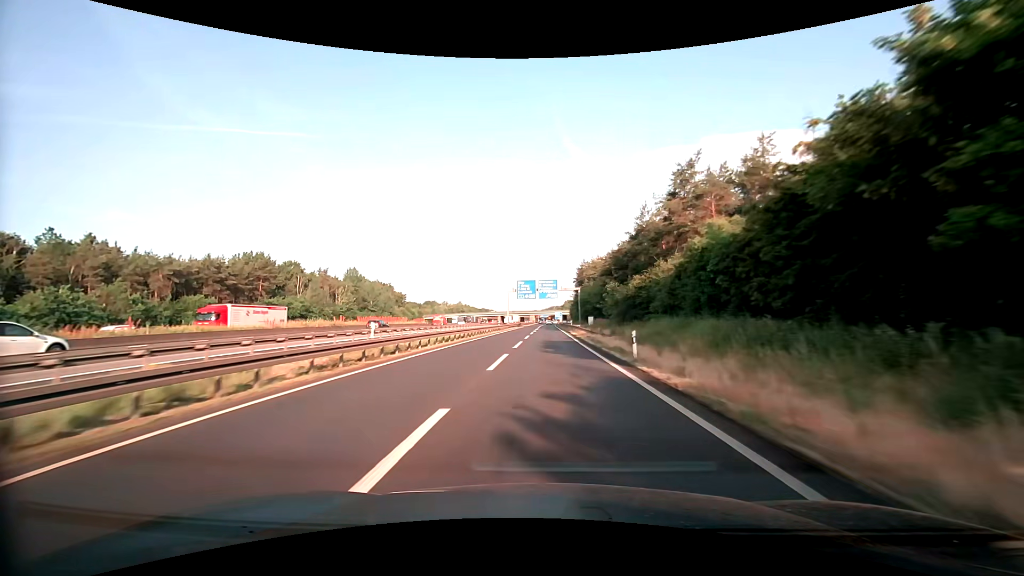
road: motorway_link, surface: asphalt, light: Day
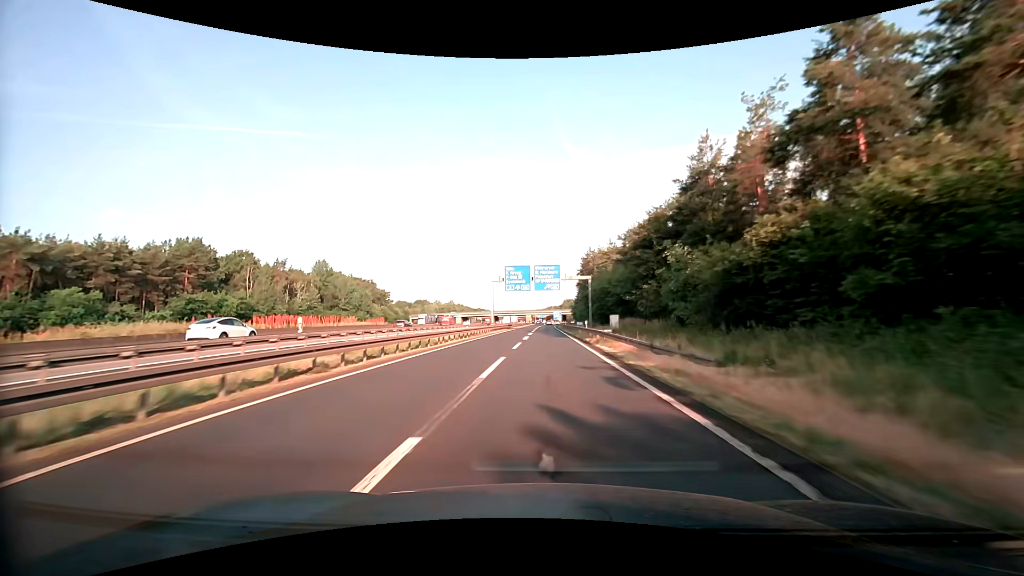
(+0.1, +25.9) m; 0°
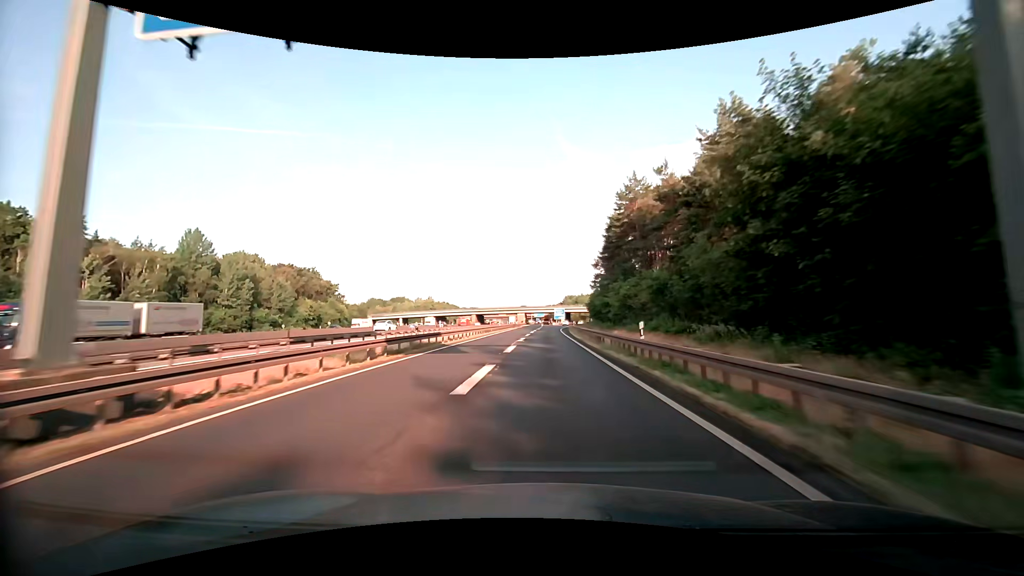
(+0.3, +63.4) m; 0°
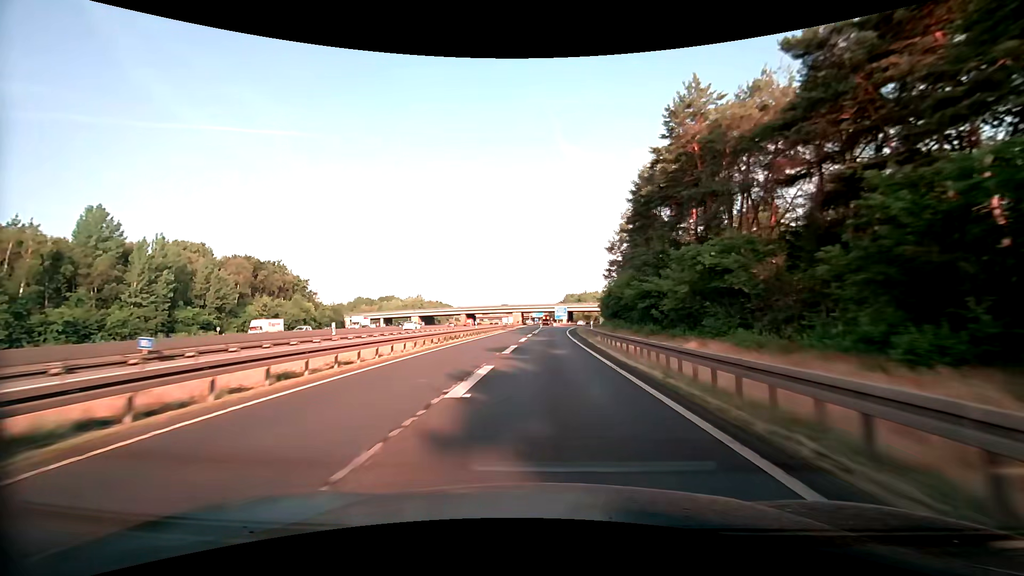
(0.0, +24.8) m; 0°
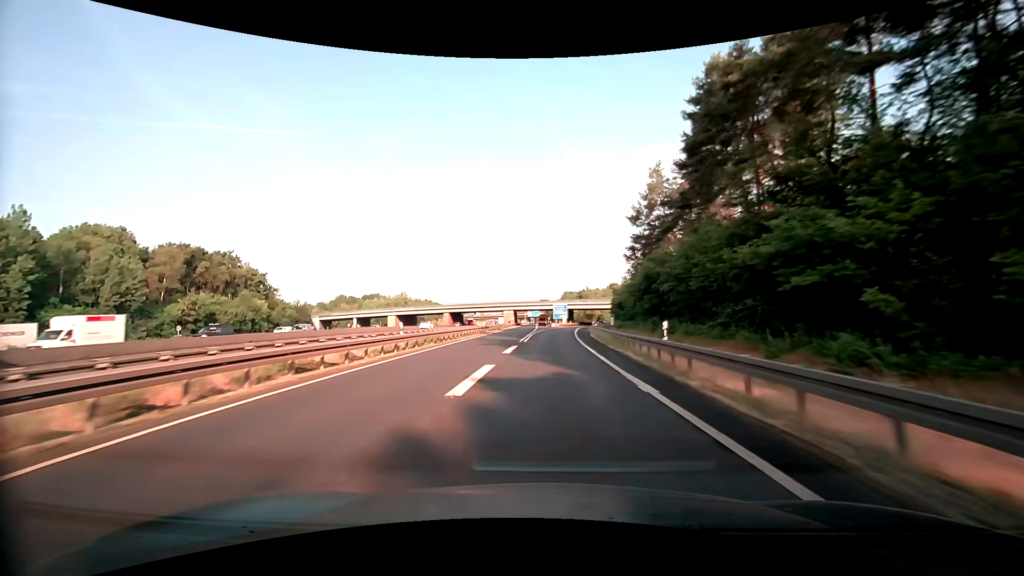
(+0.1, +24.5) m; 0°
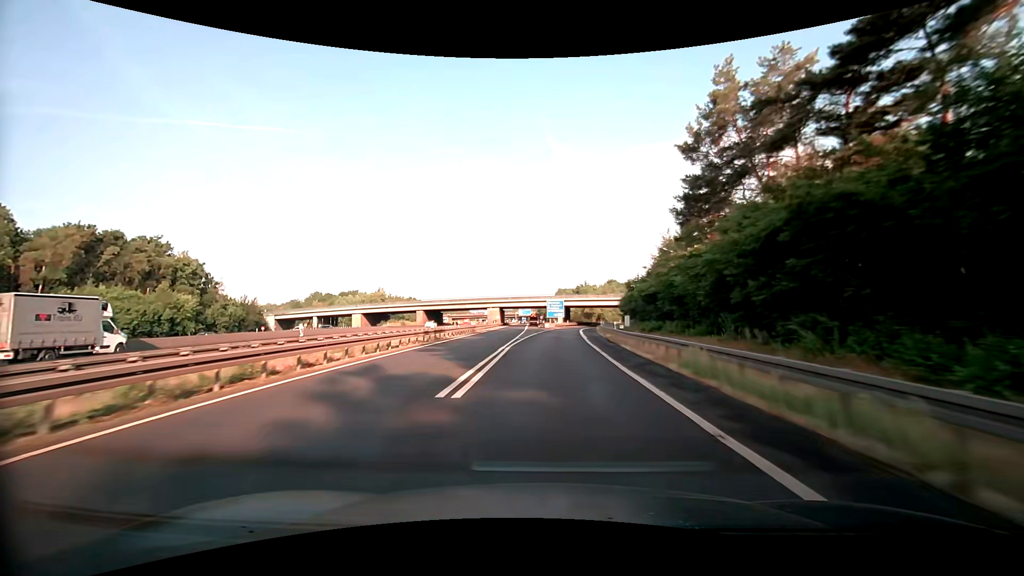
(+0.2, +24.2) m; +1°
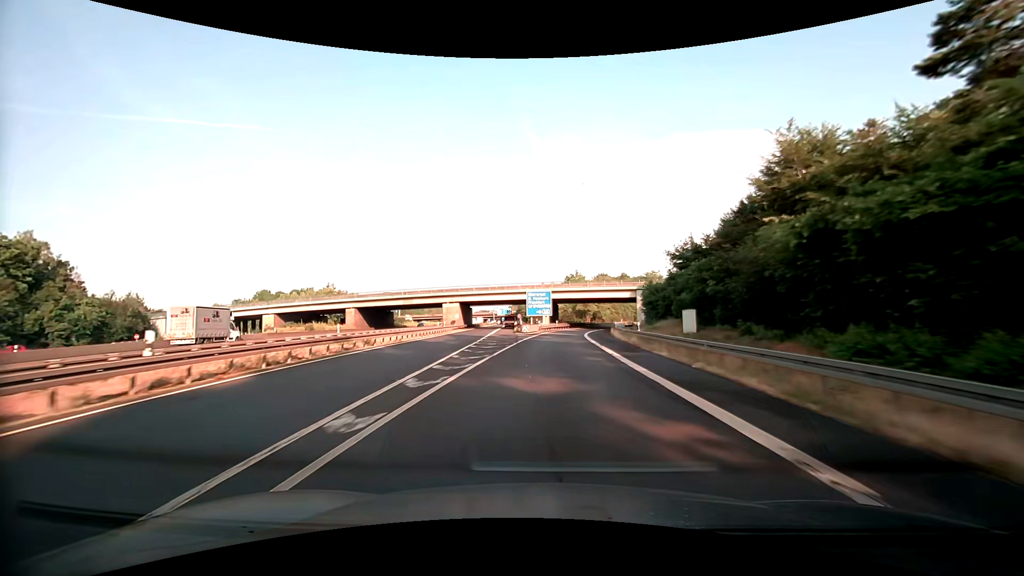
(+0.9, +35.8) m; +2°
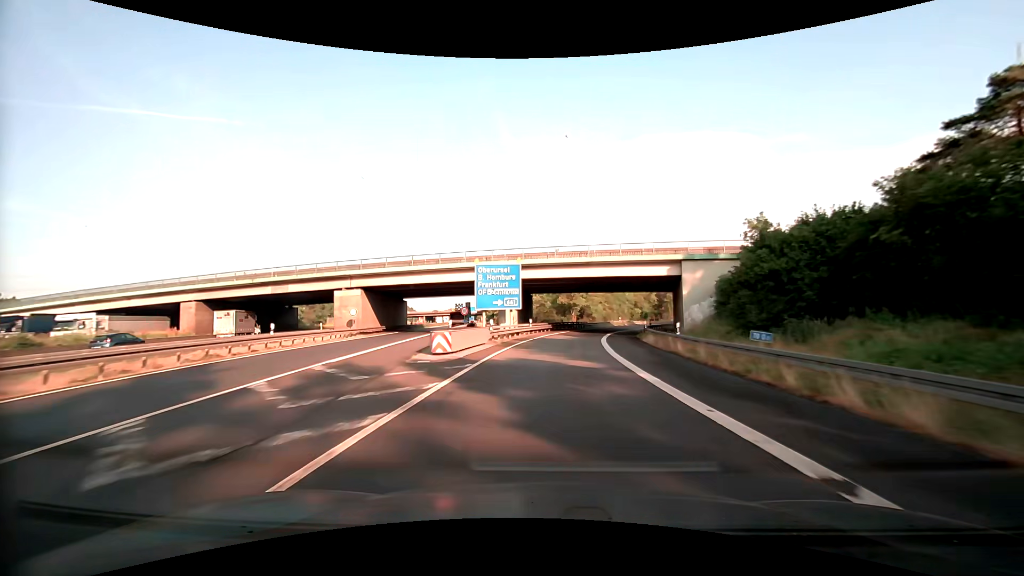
(+0.6, +35.7) m; +3°
(0, +10) (+1, +20) (+1, +30) (+3, +40) (+5, +50) (+7, +59) (+9, +69) (+12, +79) (+16, +88) (+20, +97) m
